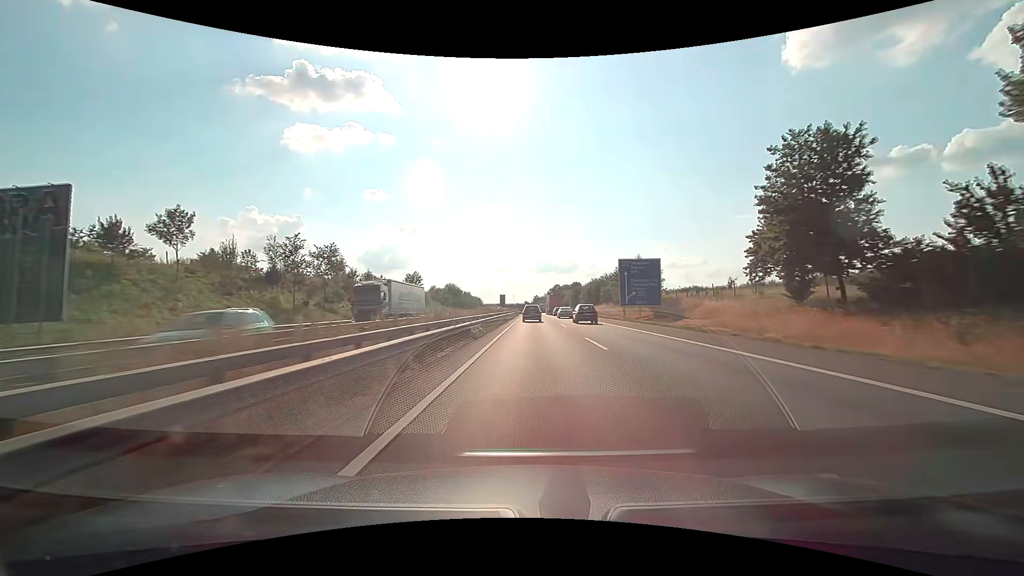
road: motorway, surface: asphalt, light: Day
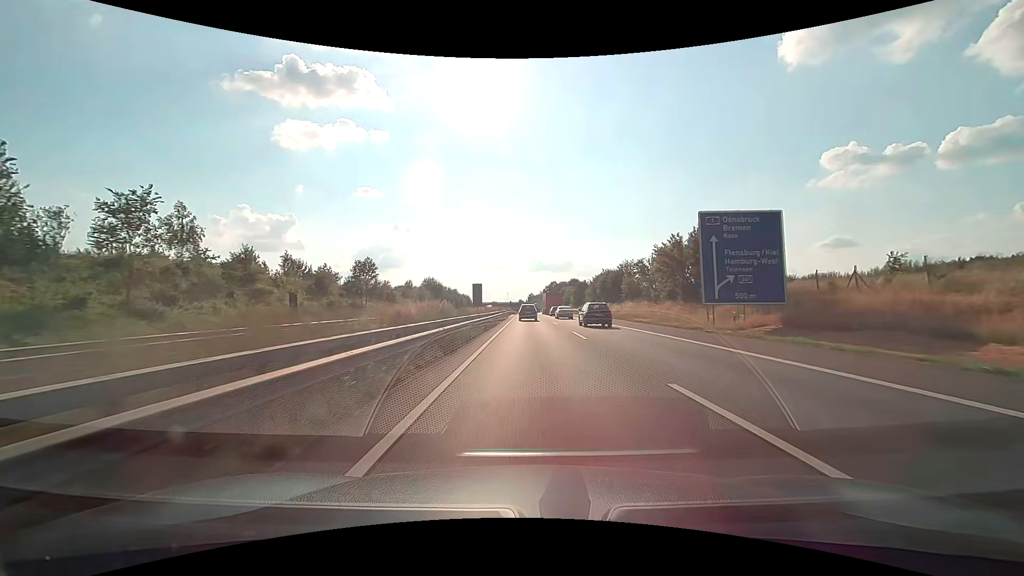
(+0.3, +31.4) m; +1°
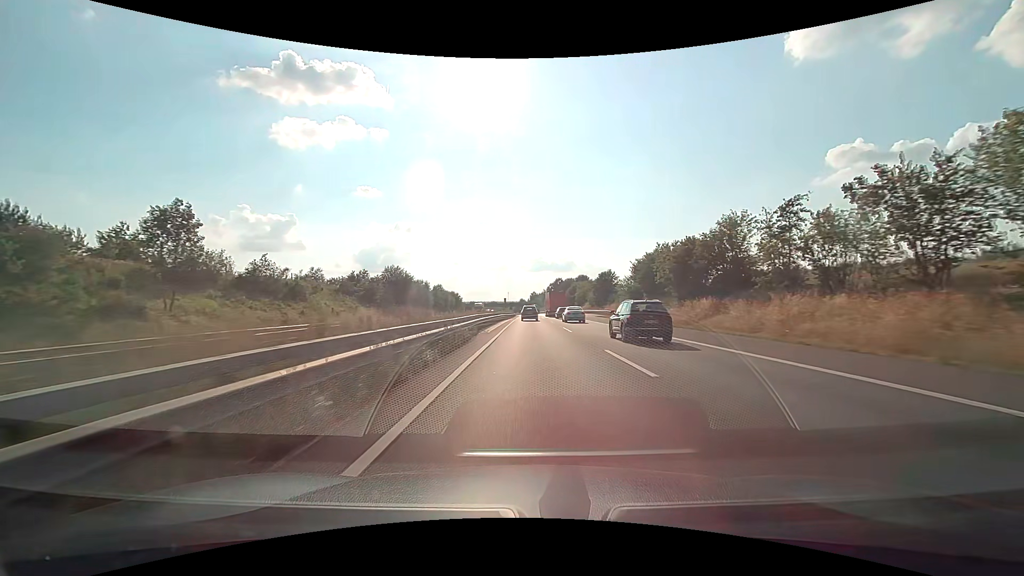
(0.0, +46.9) m; 0°
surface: concrete
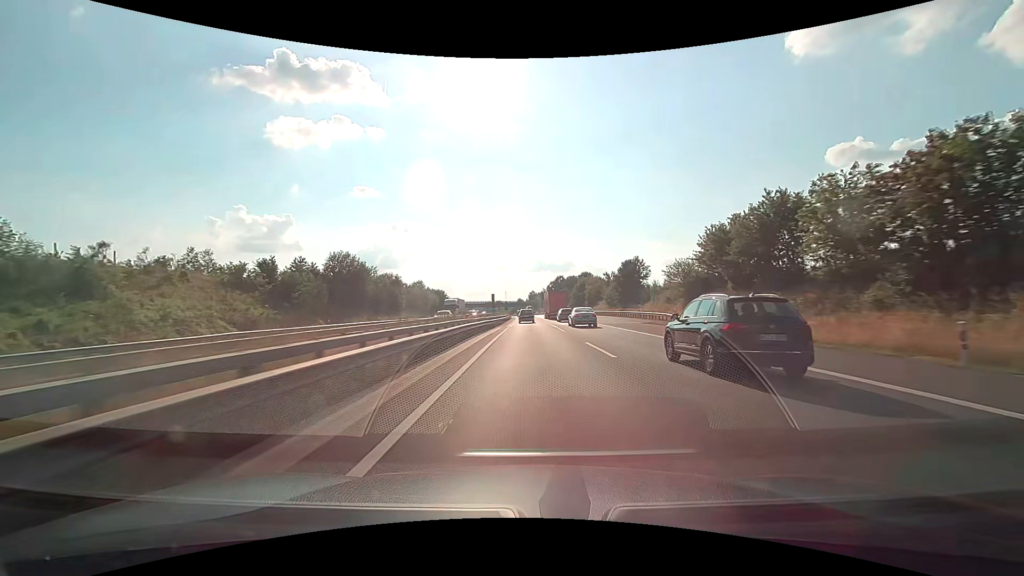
(0.0, +31.5) m; 0°
(0, +10) (0, +20) (0, +30) (0, +40) (0, +50) (0, +60) (0, +70) (0, +80) (0, +90) (-1, +100) m
